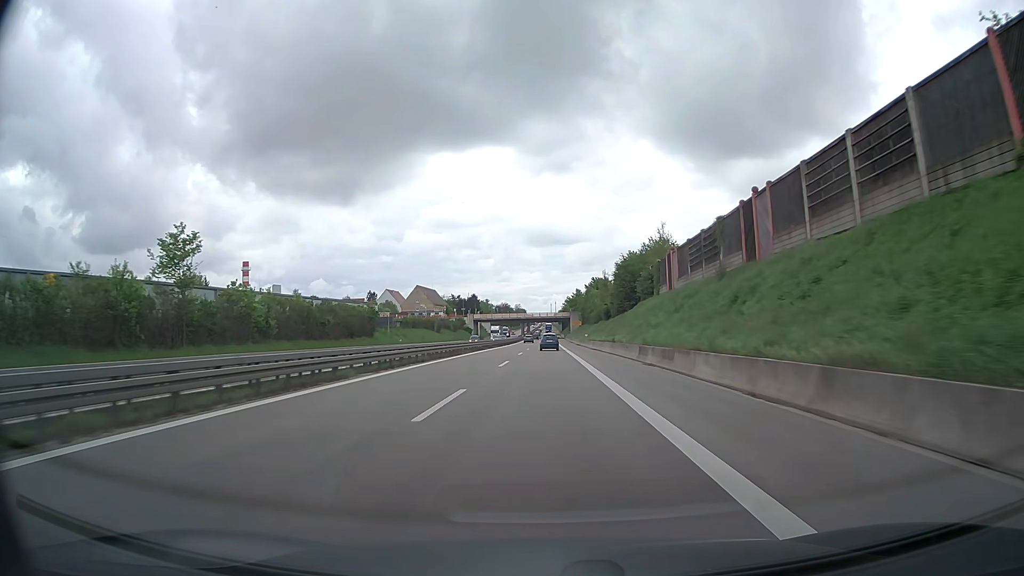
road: trunk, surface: asphalt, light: Day
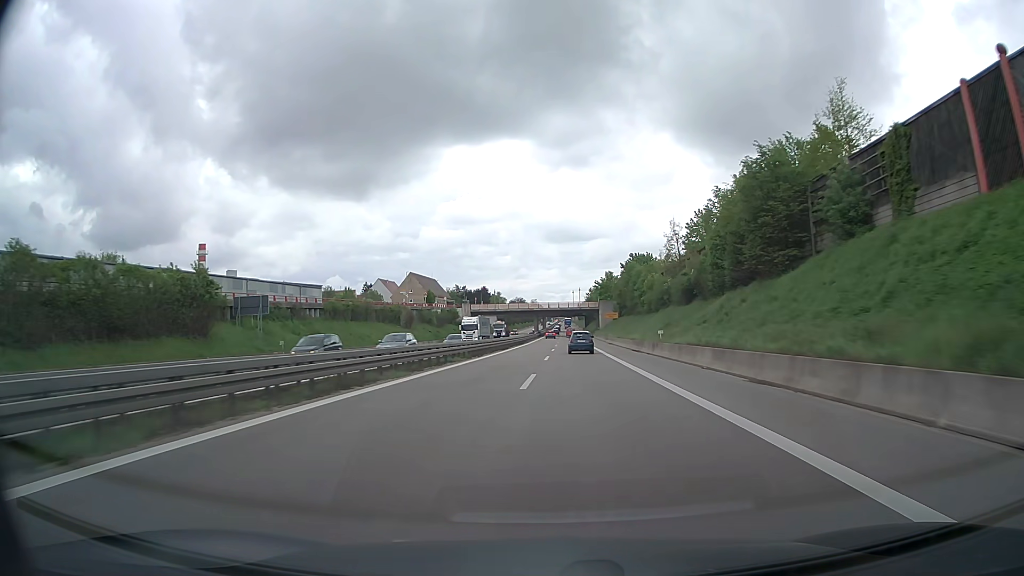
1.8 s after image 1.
(-0.7, +48.2) m; -1°
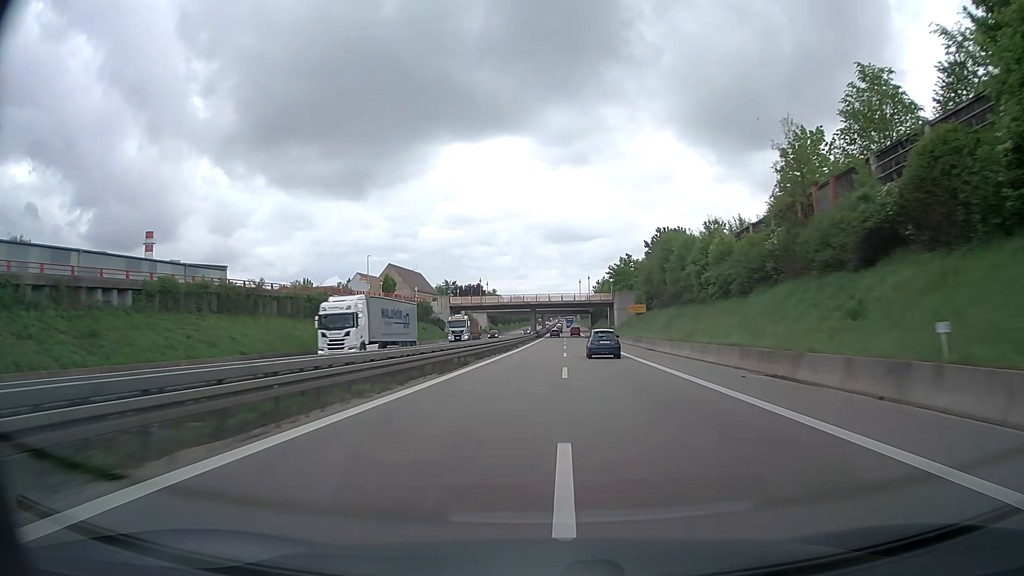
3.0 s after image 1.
(-0.1, +32.2) m; 0°
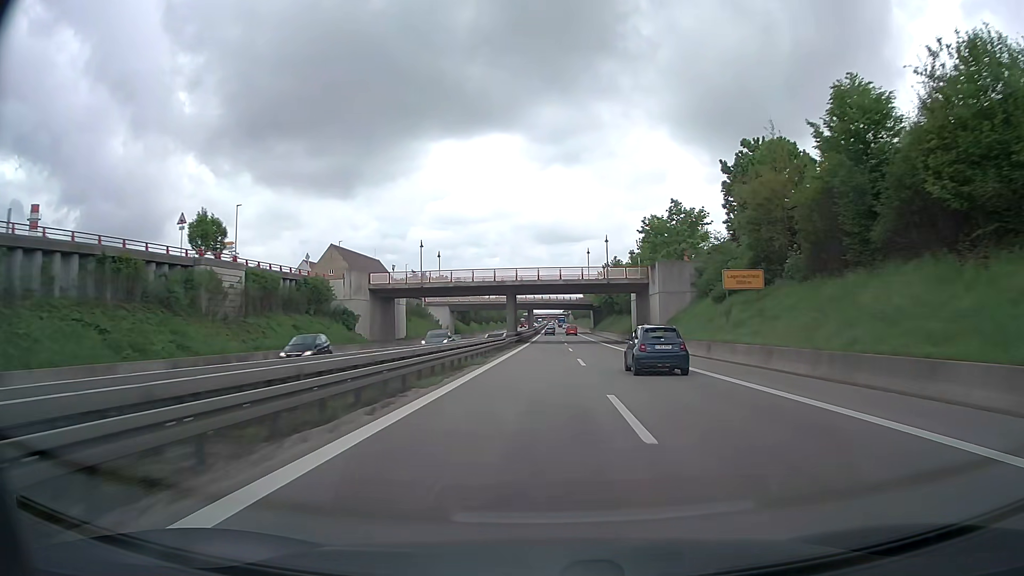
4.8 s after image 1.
(+0.4, +48.4) m; +1°
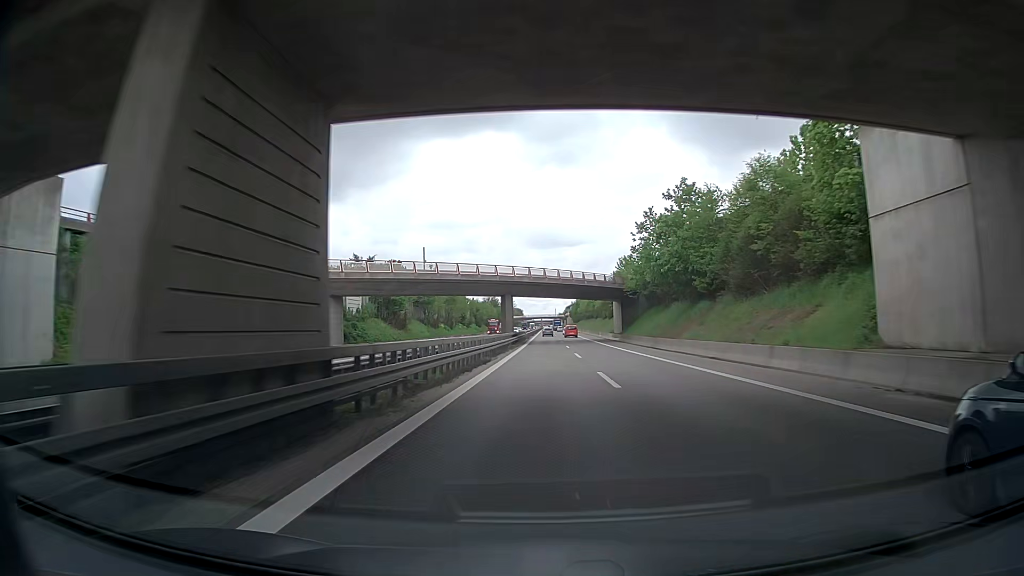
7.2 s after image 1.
(+0.5, +64.3) m; +1°
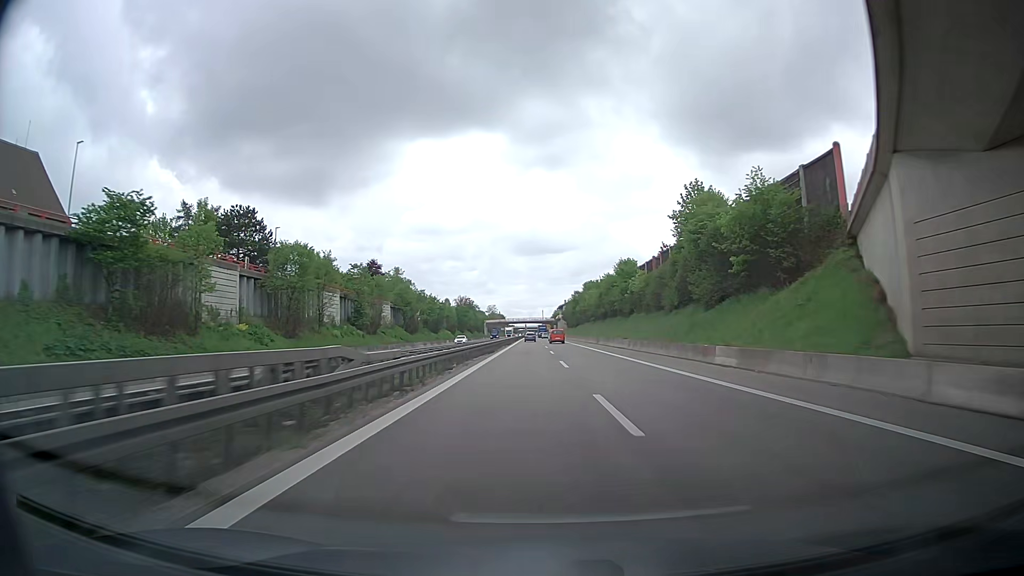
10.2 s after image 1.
(+0.4, +79.4) m; +1°
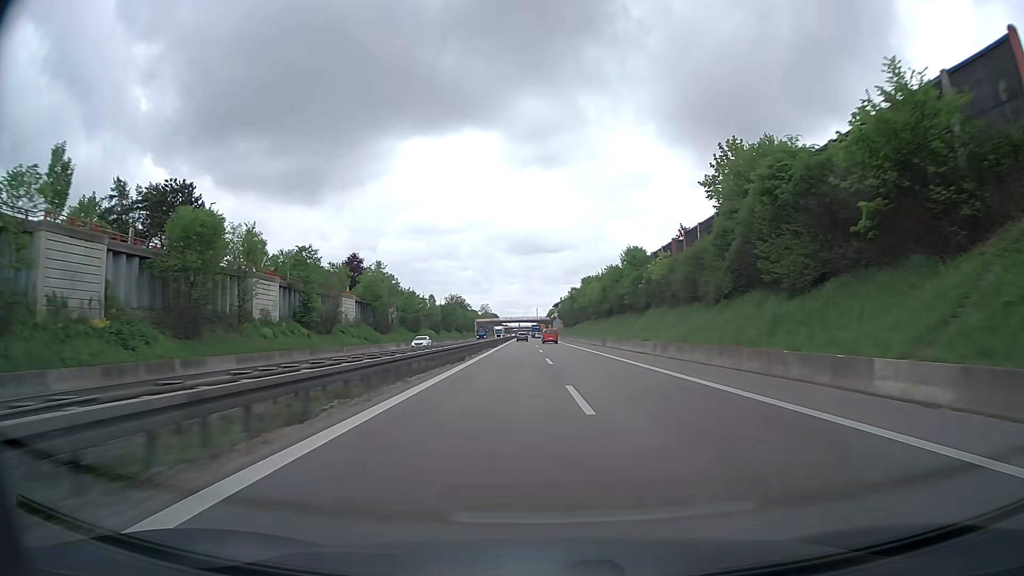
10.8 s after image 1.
(+0.1, +15.8) m; +1°
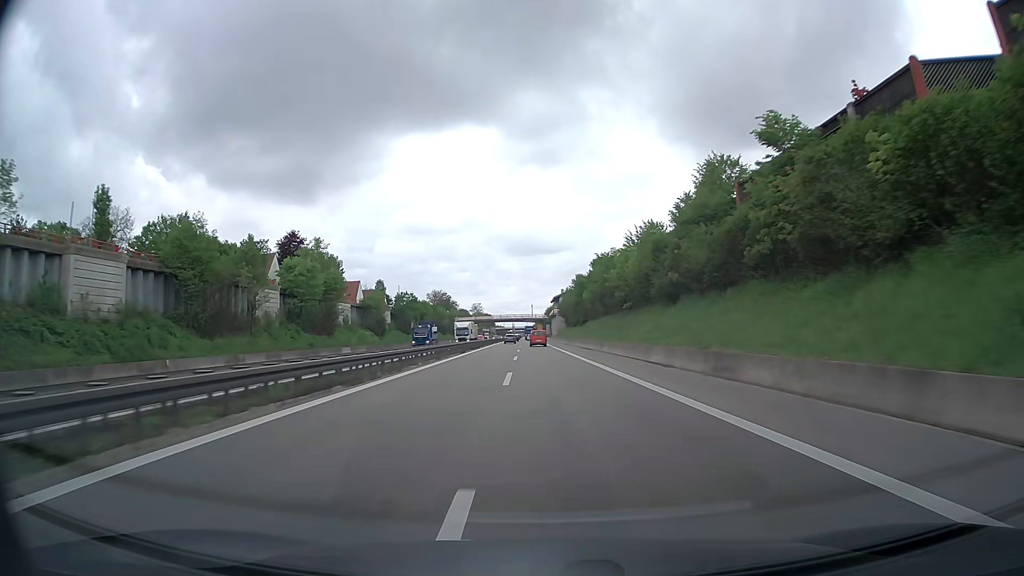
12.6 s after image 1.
(+0.4, +47.4) m; +1°
(0, +10) (0, +20) (0, +30) (-1, +40) (-1, +50) (-1, +60) (-2, +70) (-2, +80) (-2, +90) (-3, +100) m
